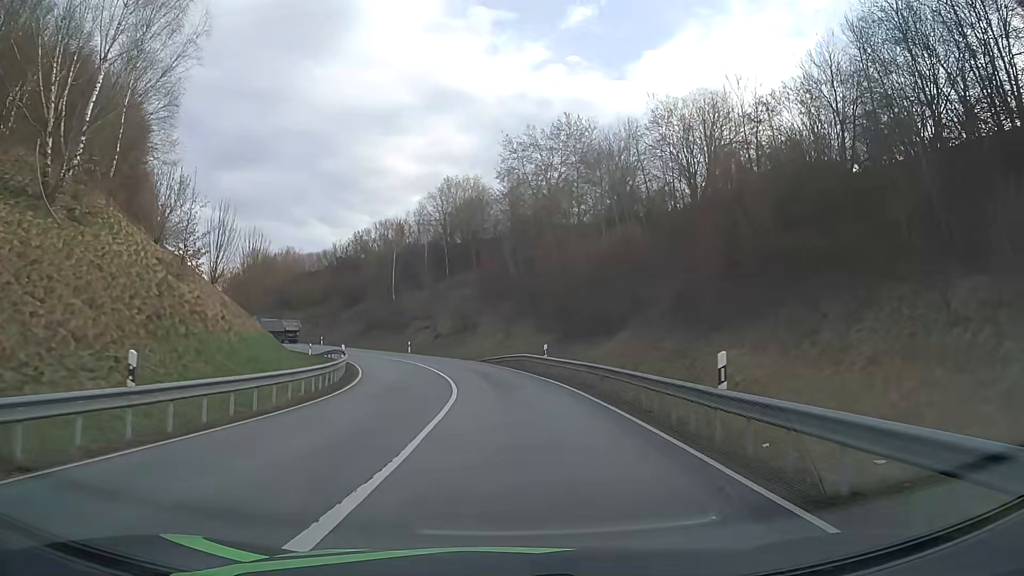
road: primary_link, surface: asphalt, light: Day
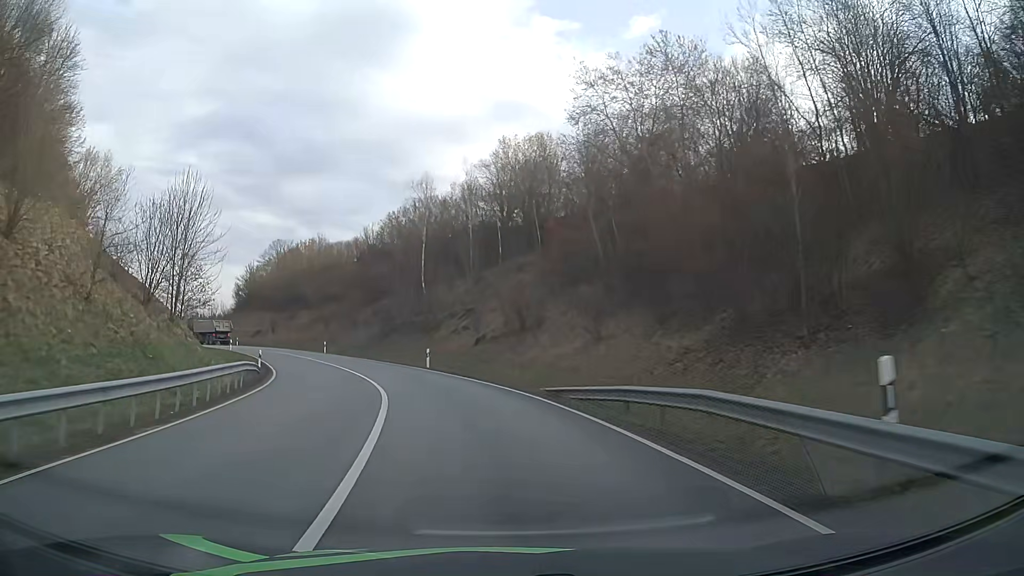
(-0.5, +25.0) m; -5°
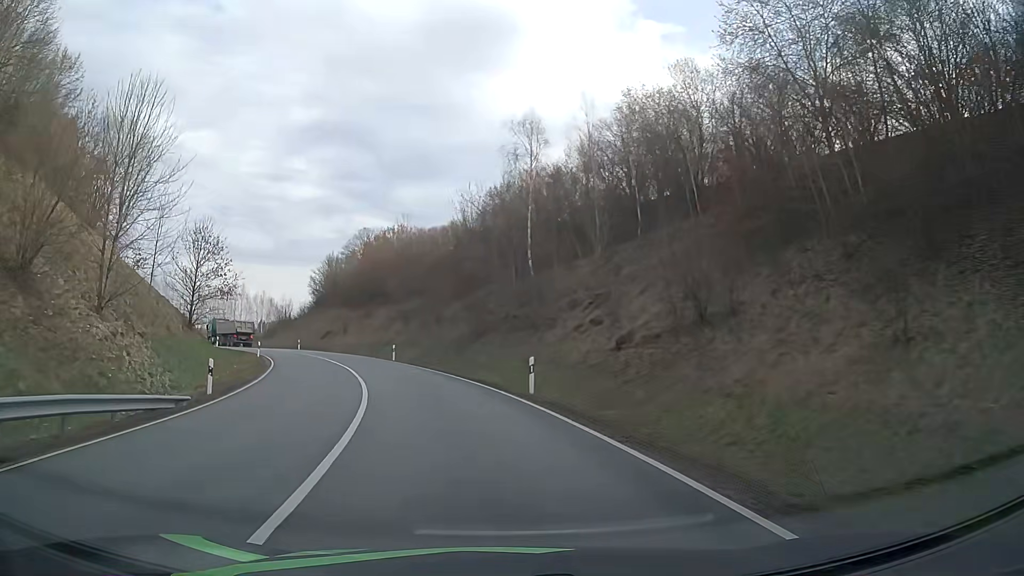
(-1.4, +17.5) m; -10°
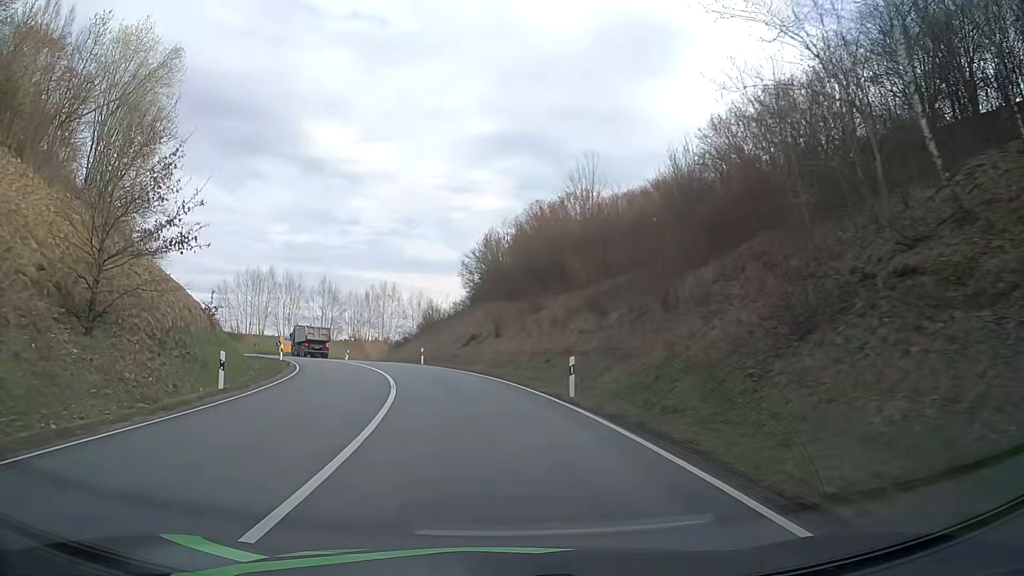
(-3.4, +26.8) m; -15°
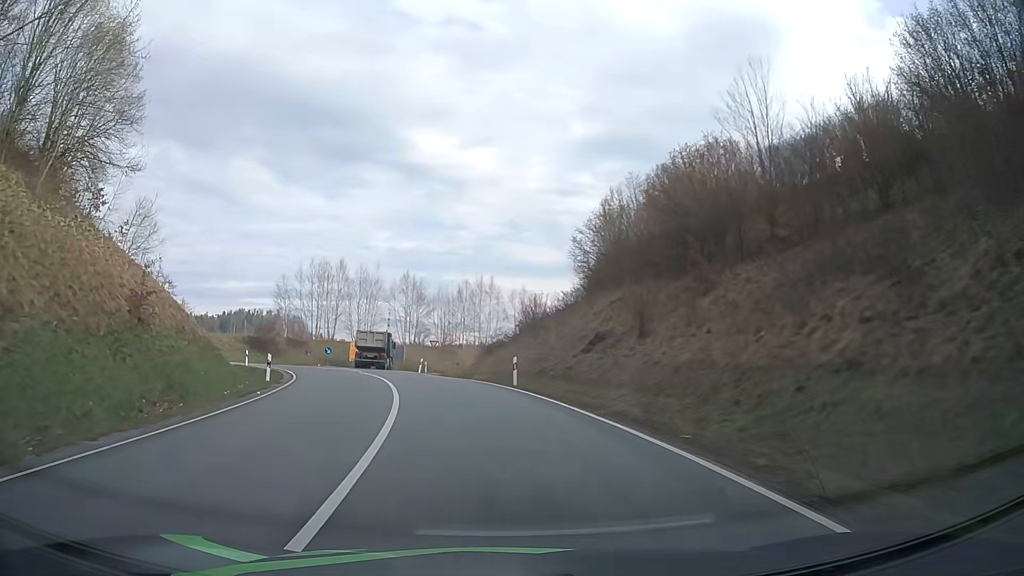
(-1.5, +17.6) m; -10°
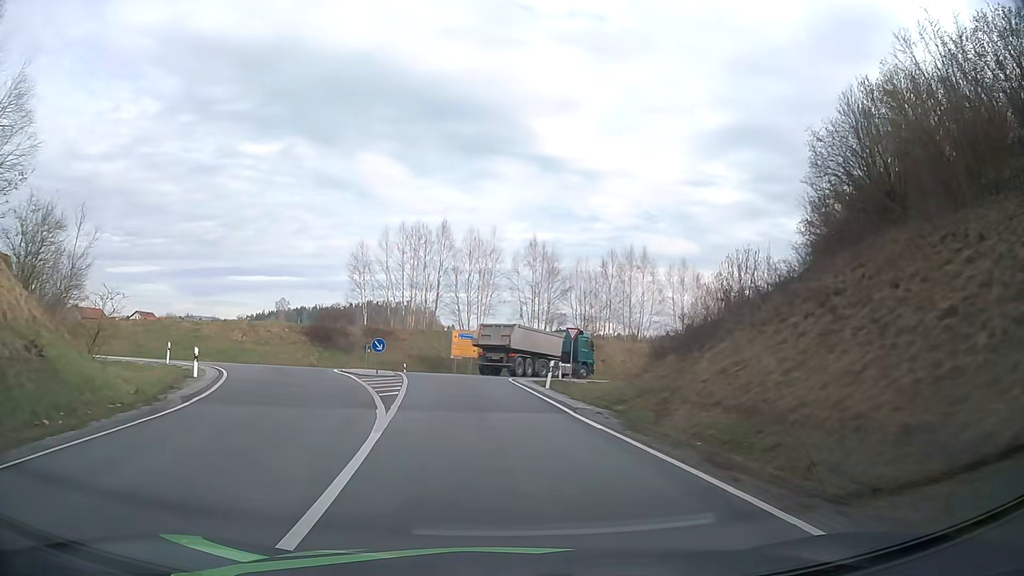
(-2.4, +23.5) m; -12°
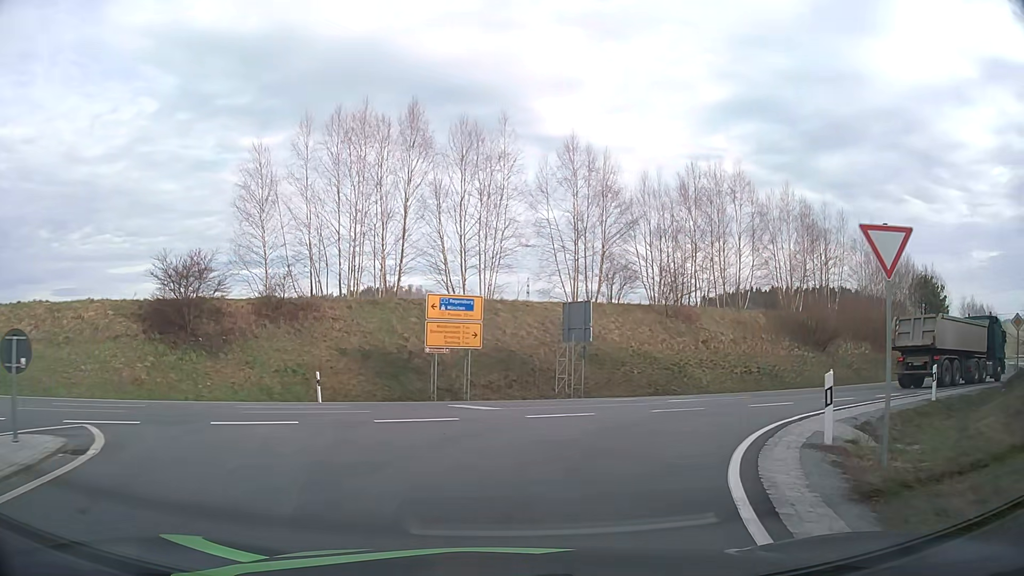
(-1.2, +29.7) m; 0°
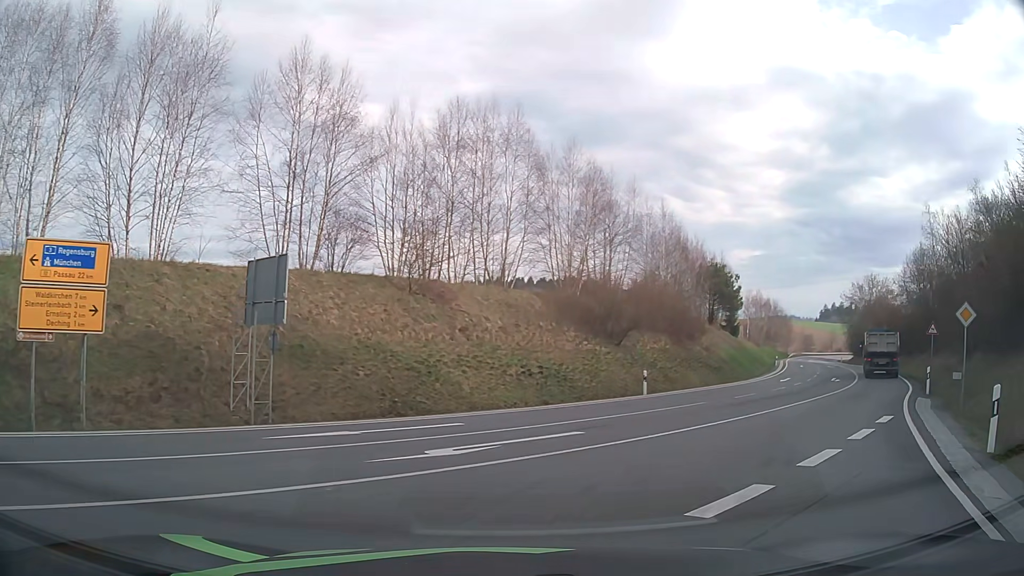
(+1.5, +11.3) m; +22°
(+2, +10) (+8, +18) (+14, +26) (+20, +34) (+25, +42) (+30, +51) (+35, +60) (+39, +69) (+43, +78) (+47, +87) m
